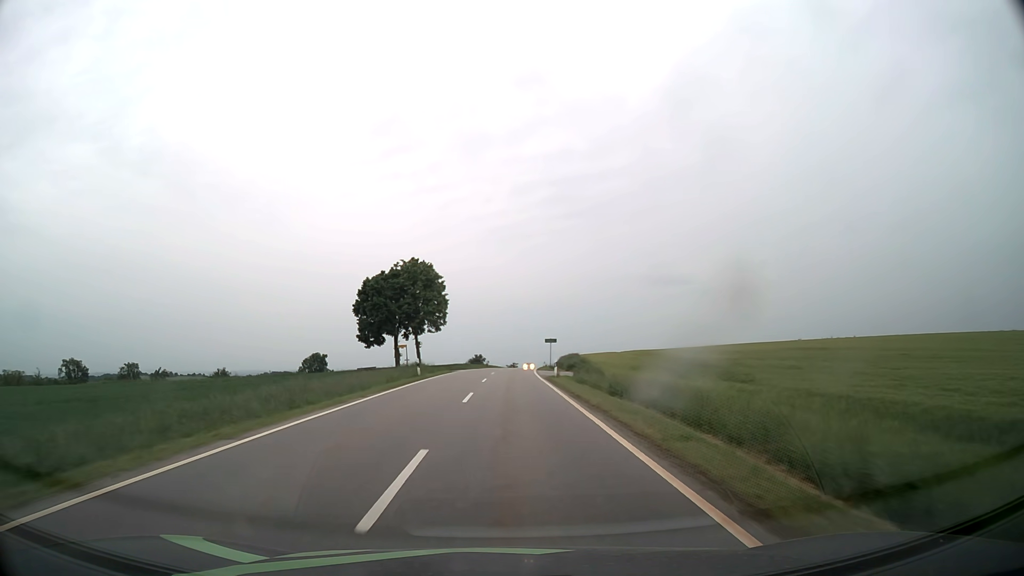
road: tertiary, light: Day
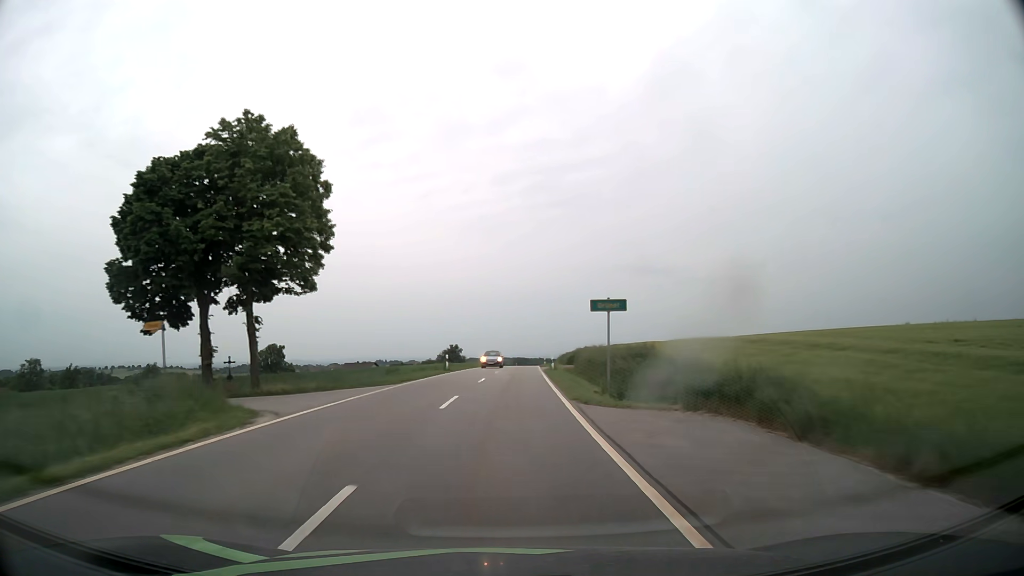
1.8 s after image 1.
(+0.4, +39.1) m; +1°
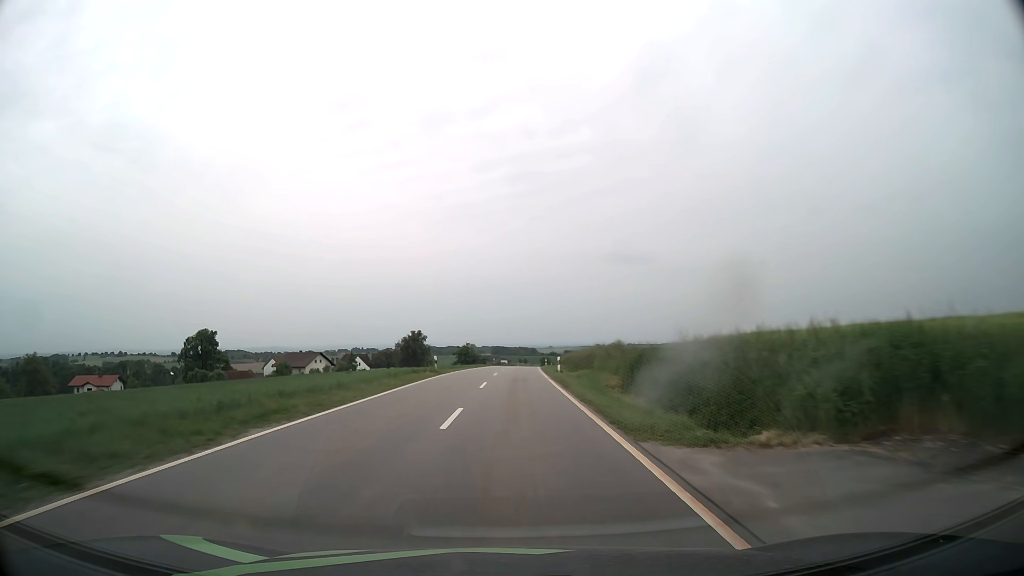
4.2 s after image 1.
(+1.2, +52.2) m; +2°
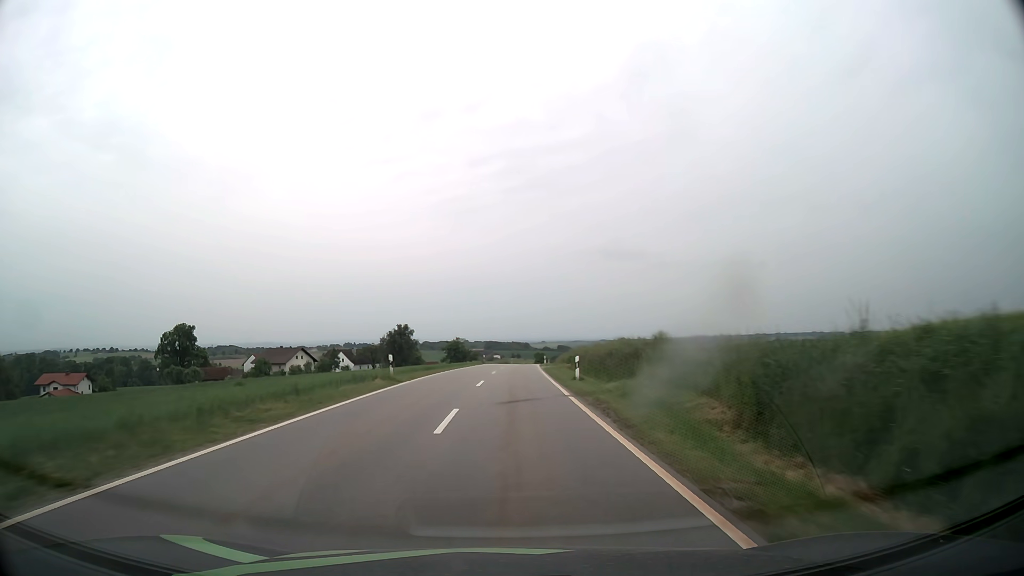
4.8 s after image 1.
(+0.1, +13.0) m; 0°
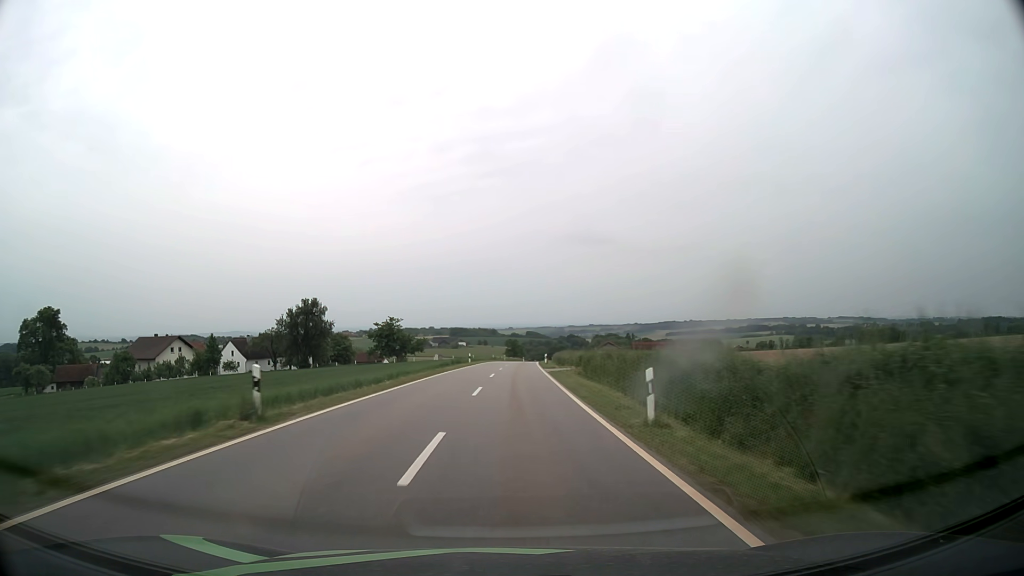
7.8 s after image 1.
(+1.5, +64.4) m; +3°
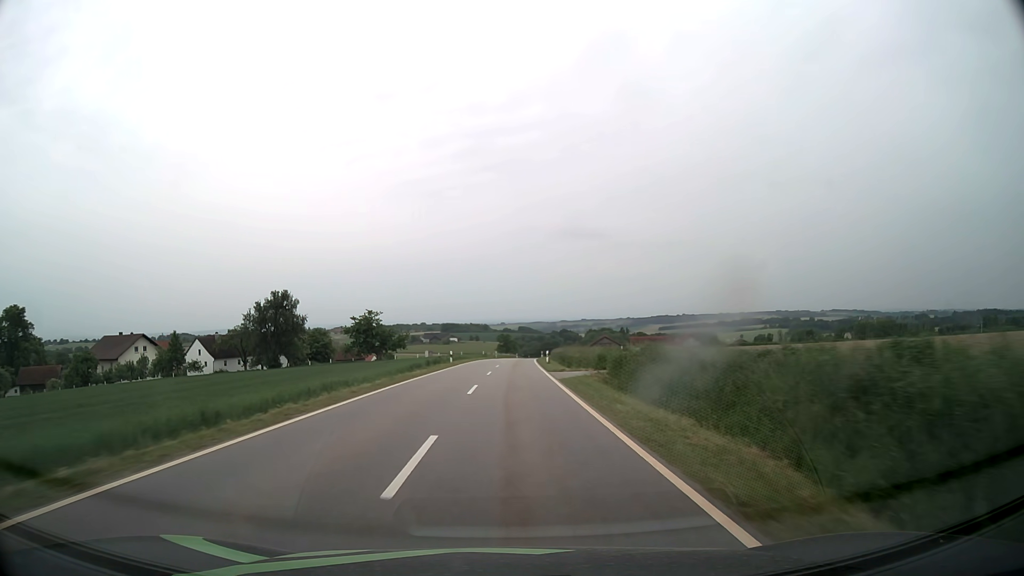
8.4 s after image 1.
(+0.1, +12.7) m; +1°
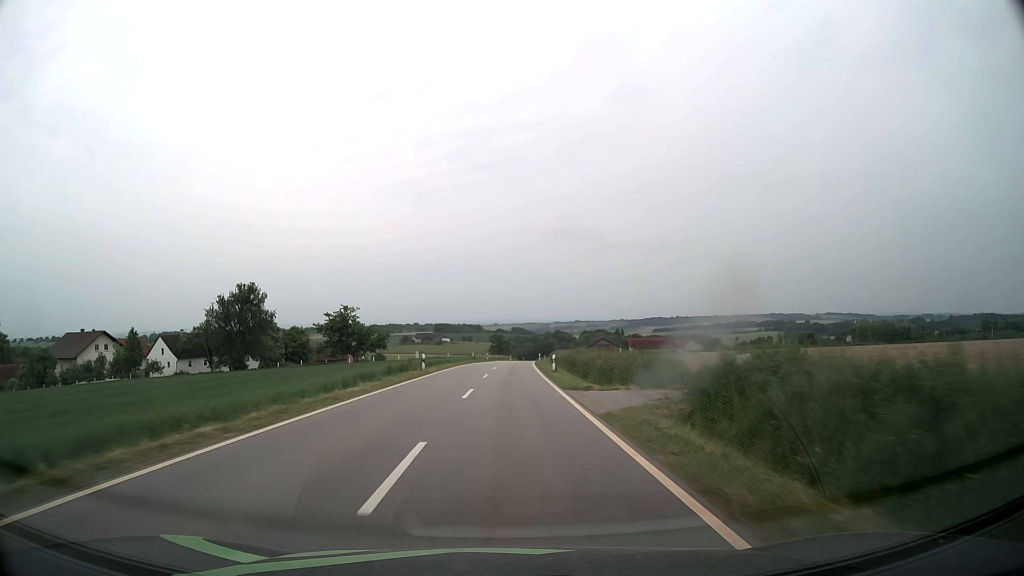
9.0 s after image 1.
(+0.1, +12.7) m; +1°
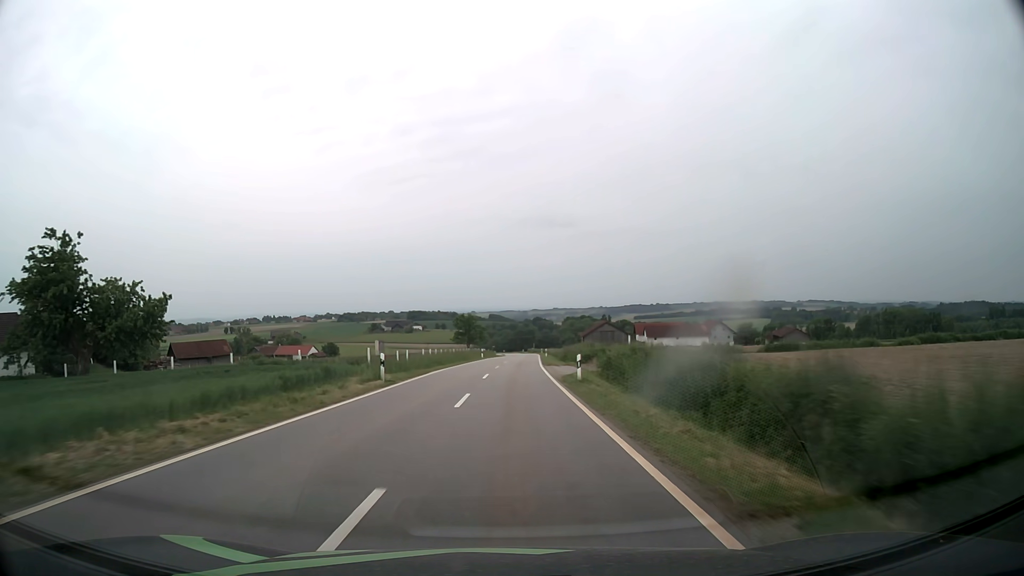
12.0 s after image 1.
(+1.1, +63.8) m; +2°
(0, +10) (0, +20) (0, +30) (+1, +40) (+1, +50) (+1, +60) (+2, +70) (+2, +80) (+3, +90) (+3, +100) m
